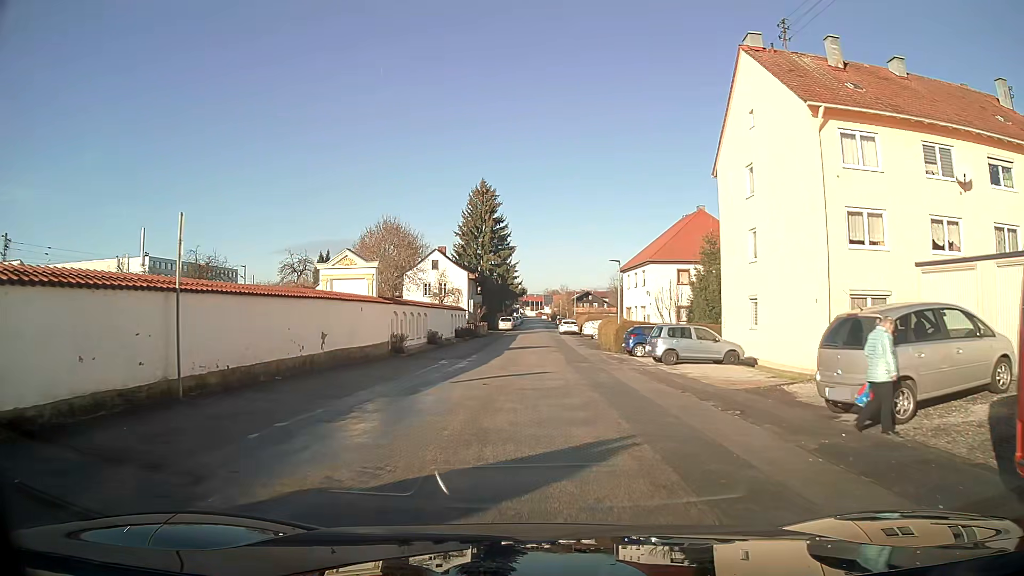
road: residential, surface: asphalt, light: Day
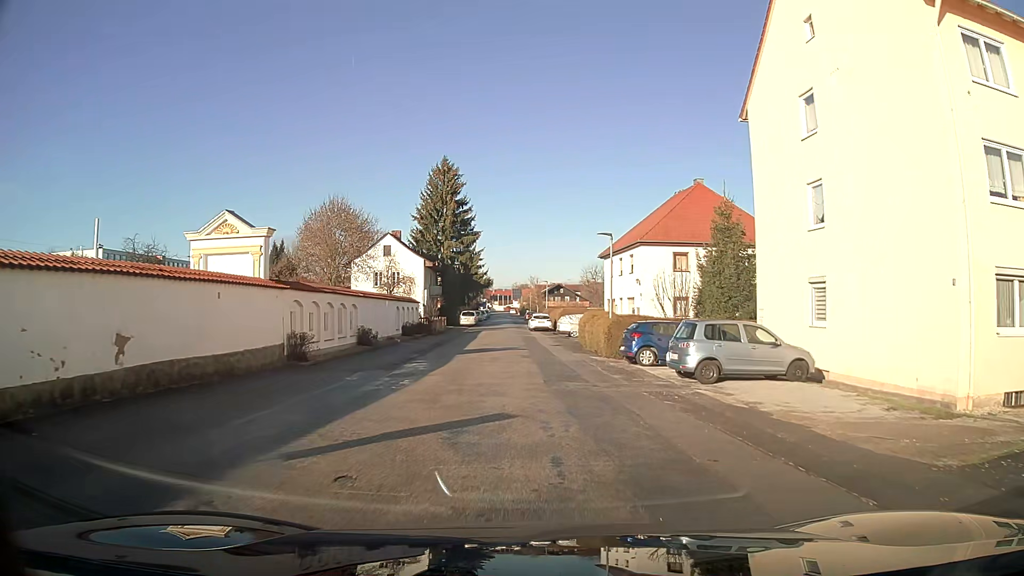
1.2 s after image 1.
(+0.2, +9.5) m; +3°
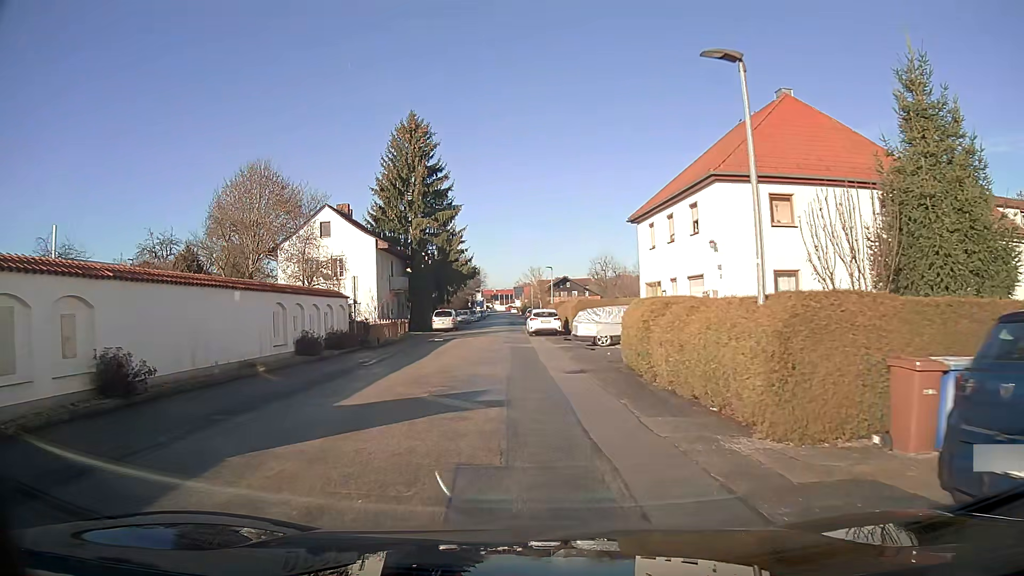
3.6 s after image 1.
(0.0, +19.1) m; -2°
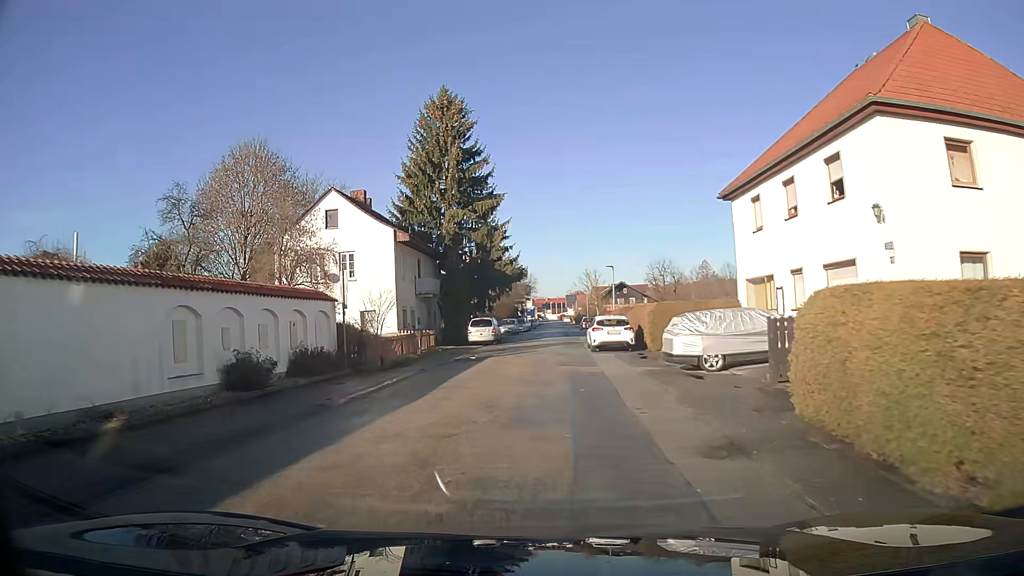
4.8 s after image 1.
(-0.3, +9.4) m; -3°
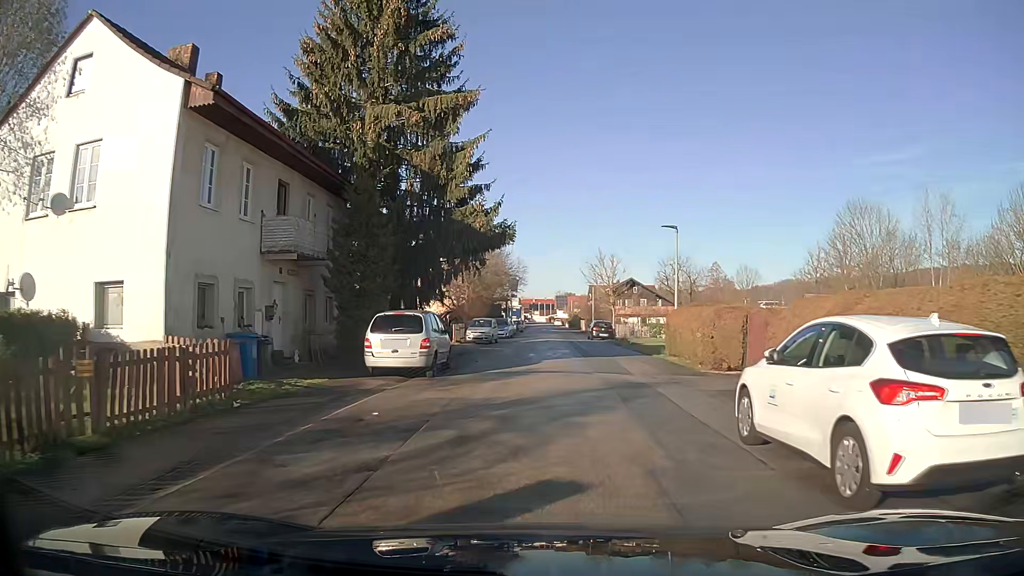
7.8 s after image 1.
(+0.1, +23.0) m; +2°
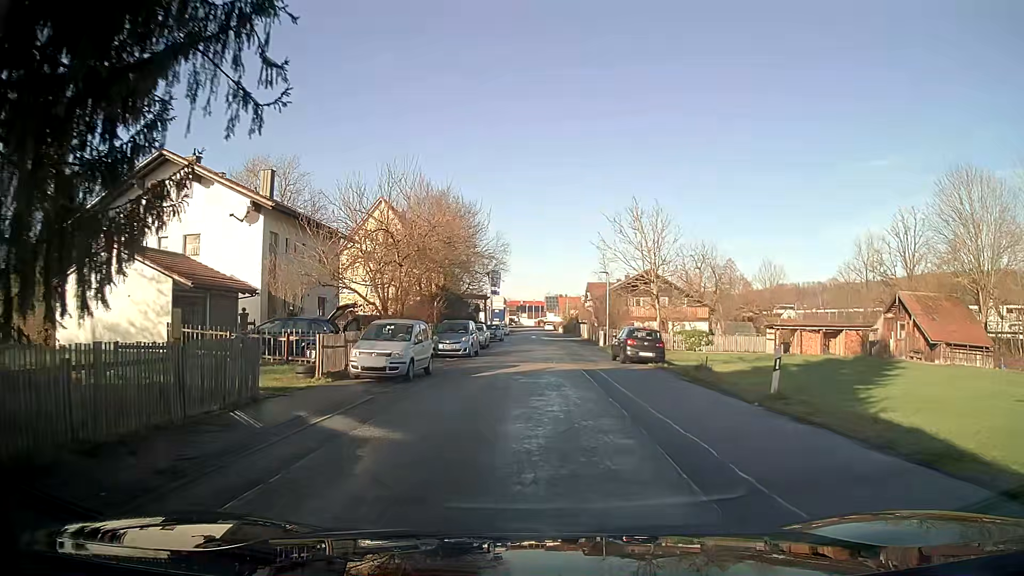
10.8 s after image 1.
(+0.3, +23.0) m; +1°
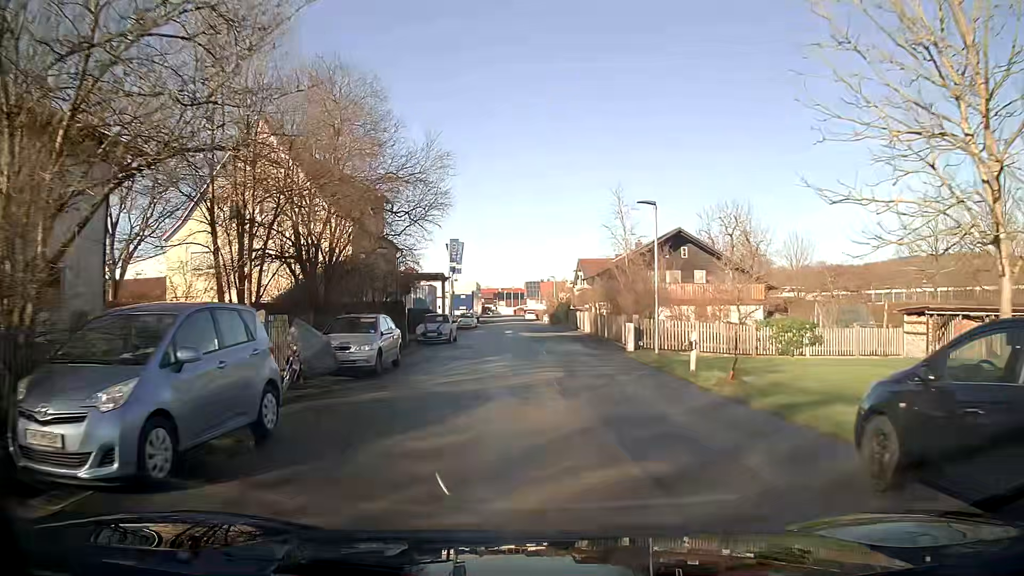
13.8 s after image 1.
(+0.3, +23.2) m; +2°
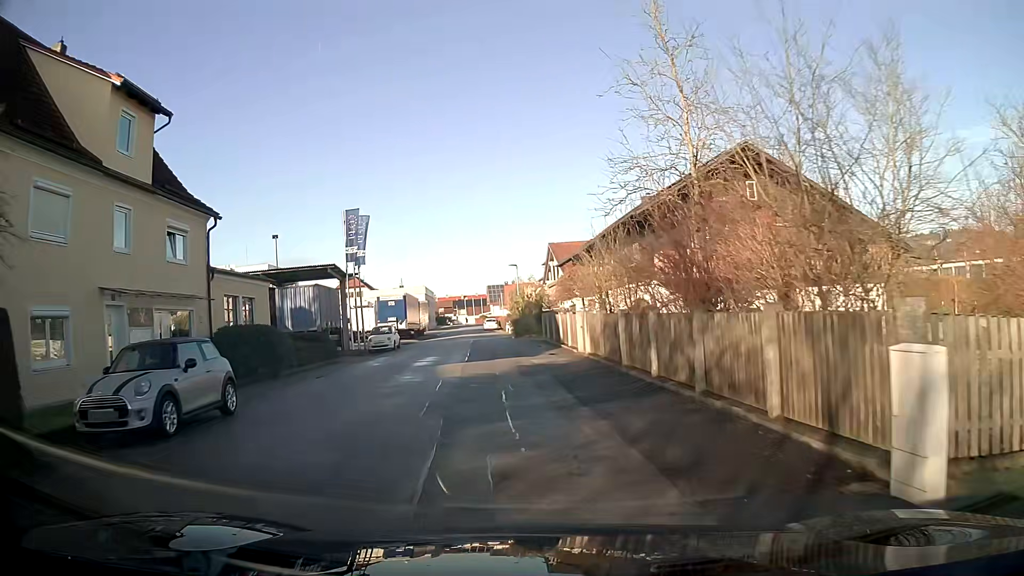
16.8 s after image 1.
(+0.8, +23.4) m; +2°
(0, +10) (-1, +20) (-2, +30) (-3, +40) (-3, +50) (-5, +60) (-6, +70) (-8, +80) (-8, +90) (-8, +100) m
